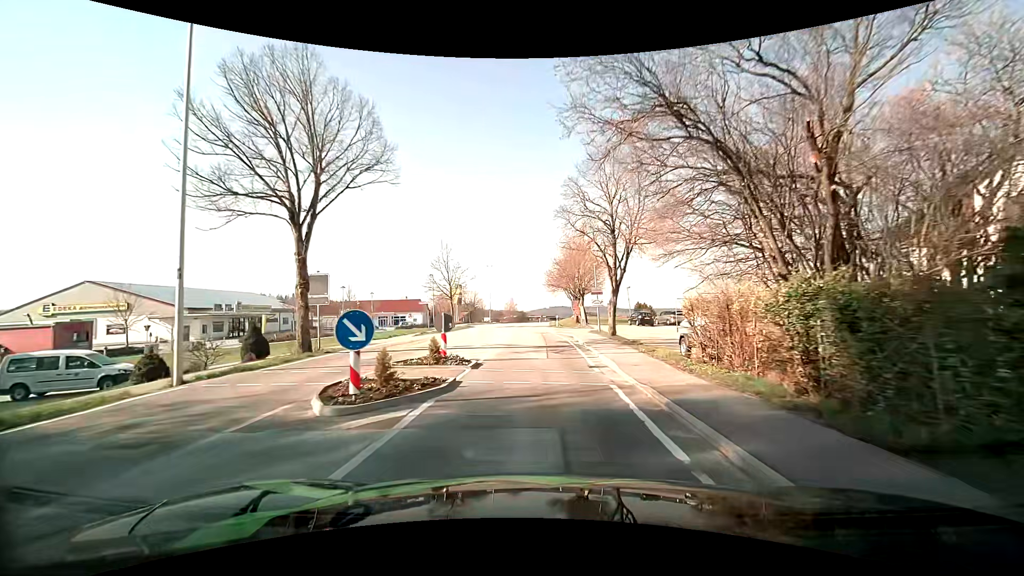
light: Day
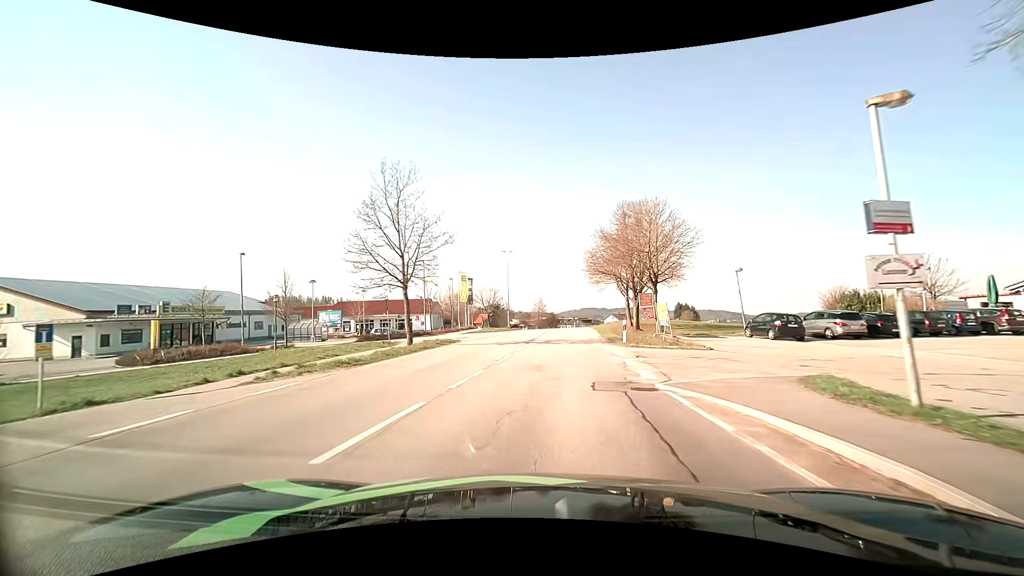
(-0.4, +23.8) m; -3°
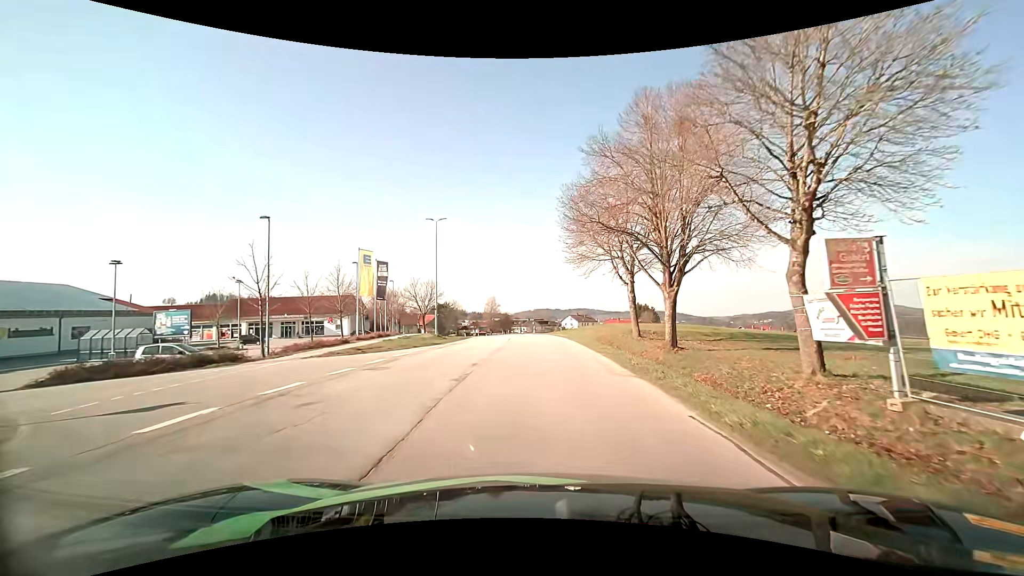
(+0.9, +23.5) m; +5°
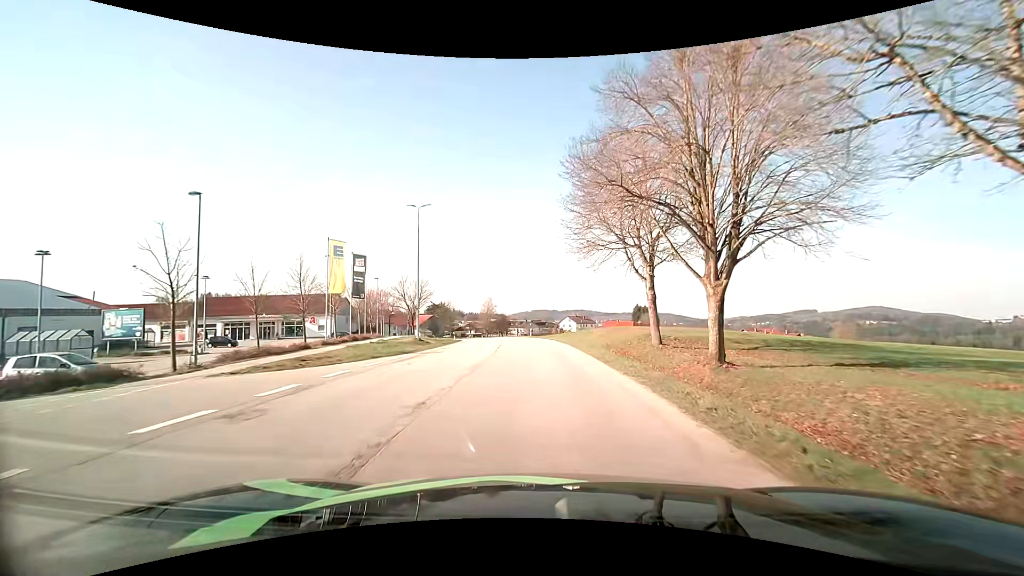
(+0.1, +5.9) m; 0°
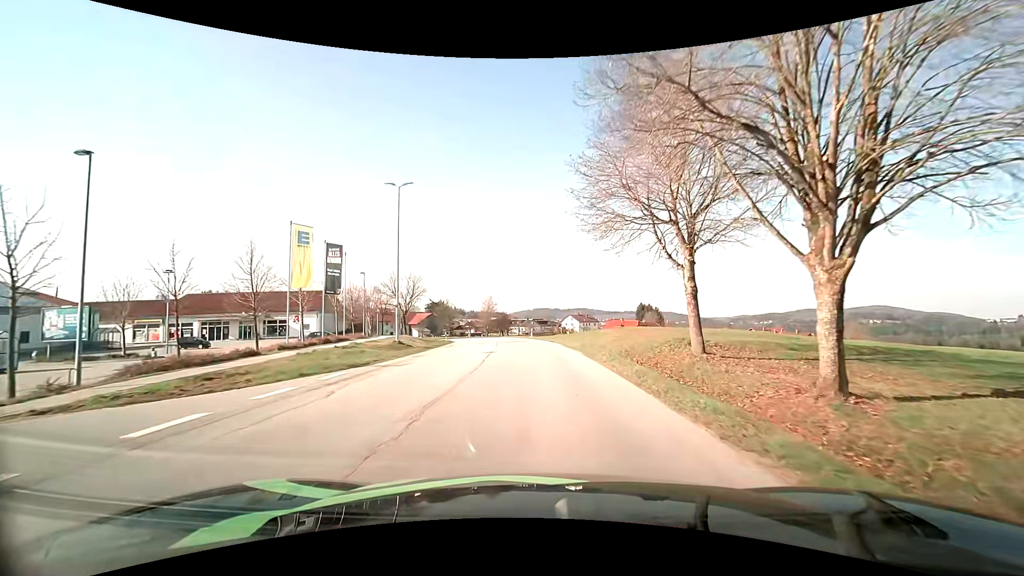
(0.0, +6.1) m; 0°
